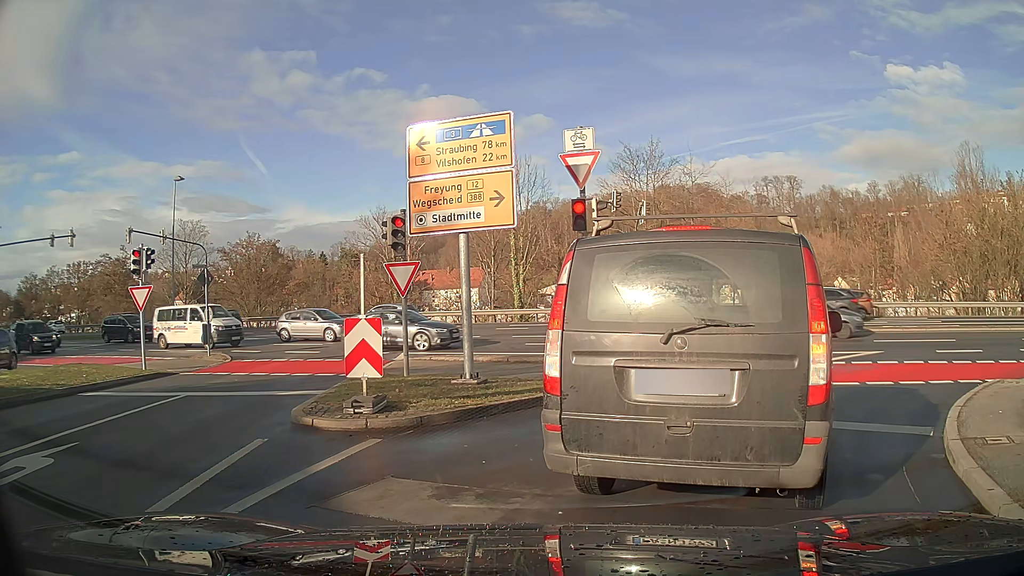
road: residential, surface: asphalt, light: Day
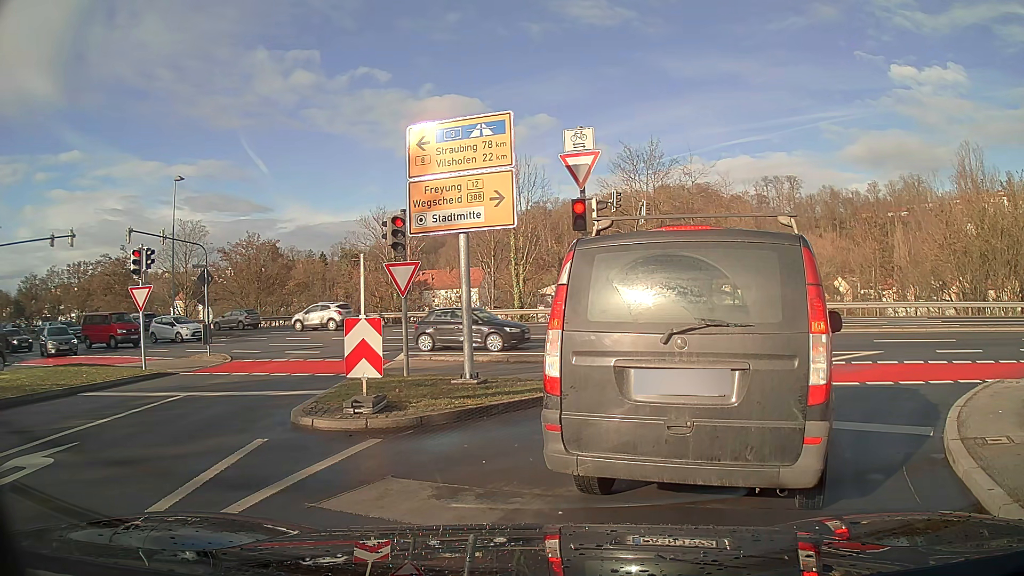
(0.0, 0.0) m; 0°
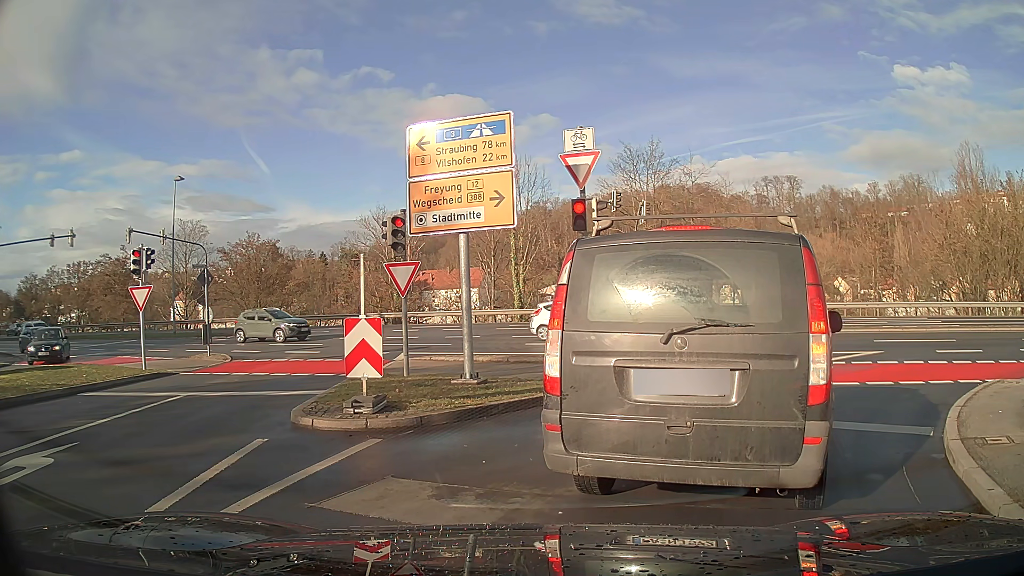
(0.0, 0.0) m; 0°
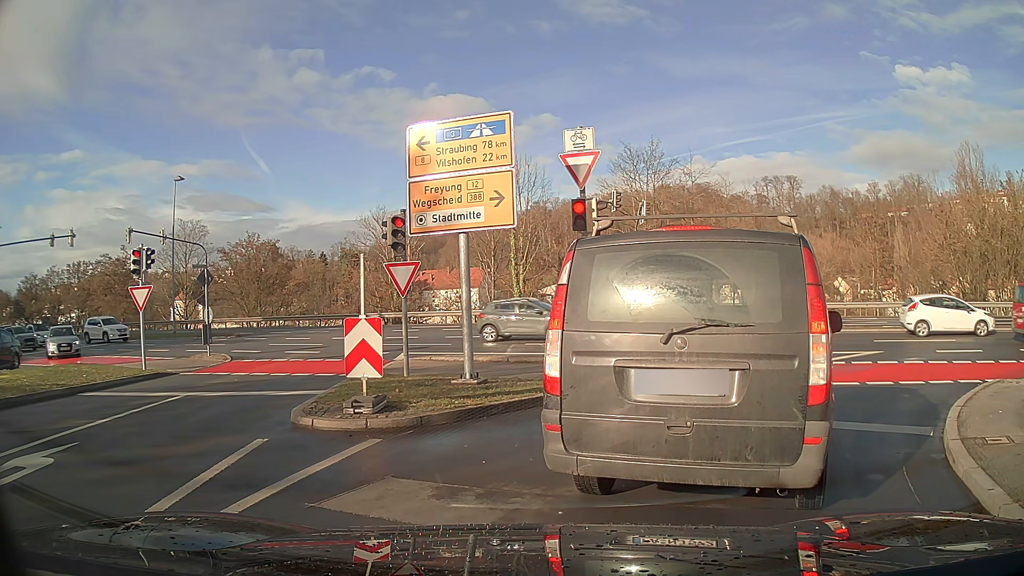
(0.0, 0.0) m; 0°
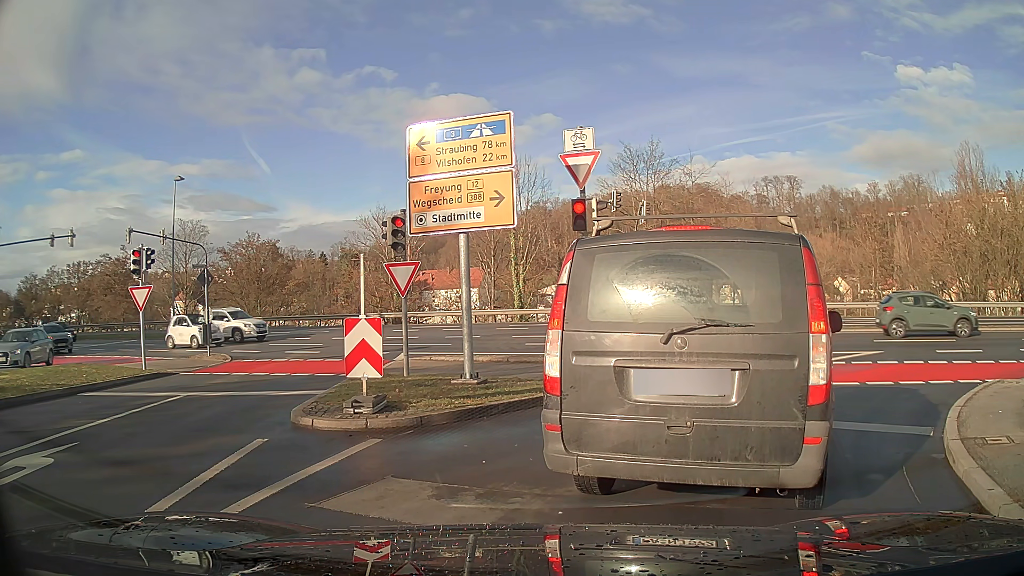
(0.0, 0.0) m; 0°
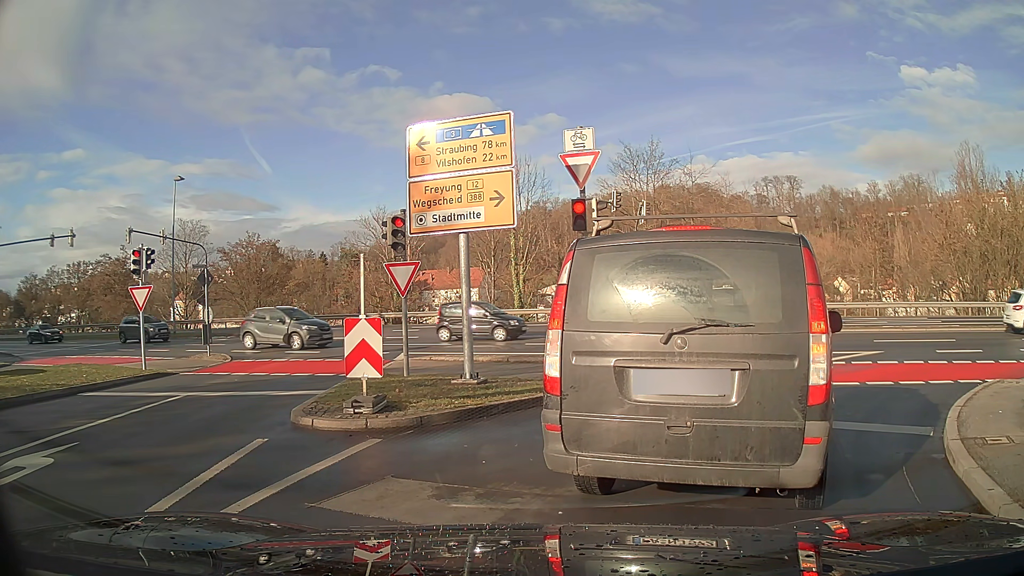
(0.0, 0.0) m; 0°
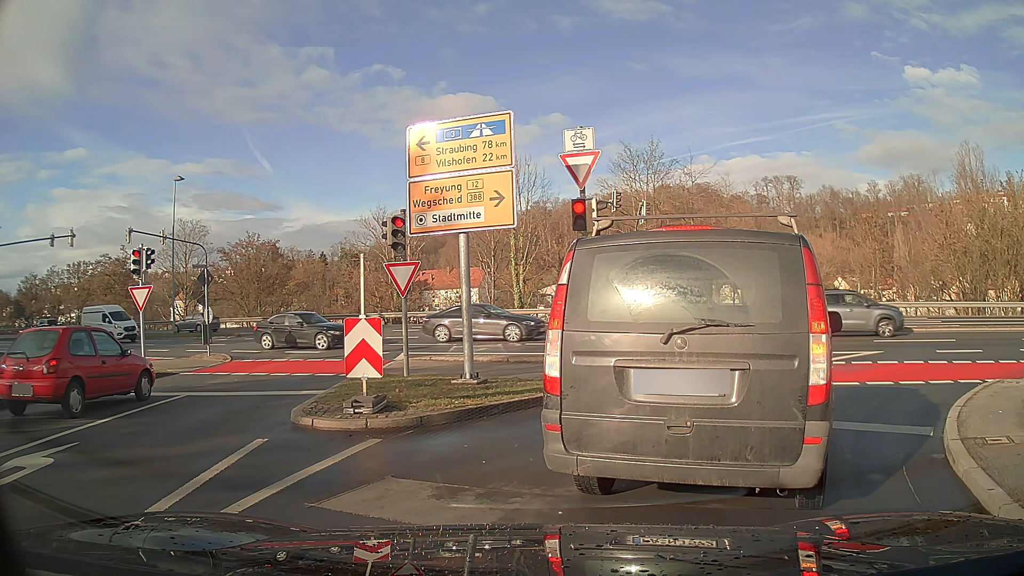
(0.0, 0.0) m; 0°
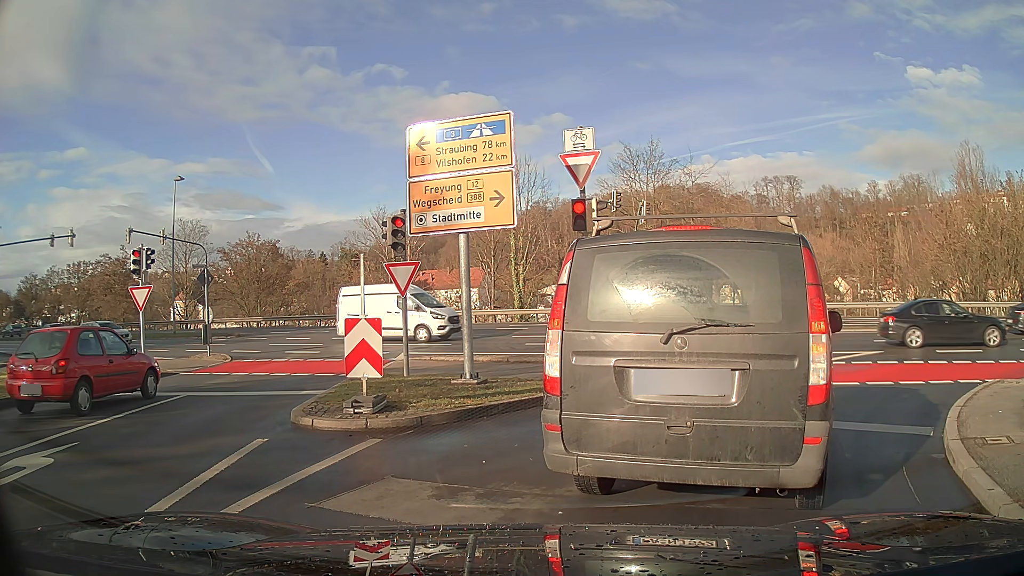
(0.0, 0.0) m; 0°
(+3, +9) (+11, +15) (+21, +15) (+30, +12) (+39, +8) (+49, +4) (+58, +1) (+68, -2) (+77, -5) (+87, -9) m
